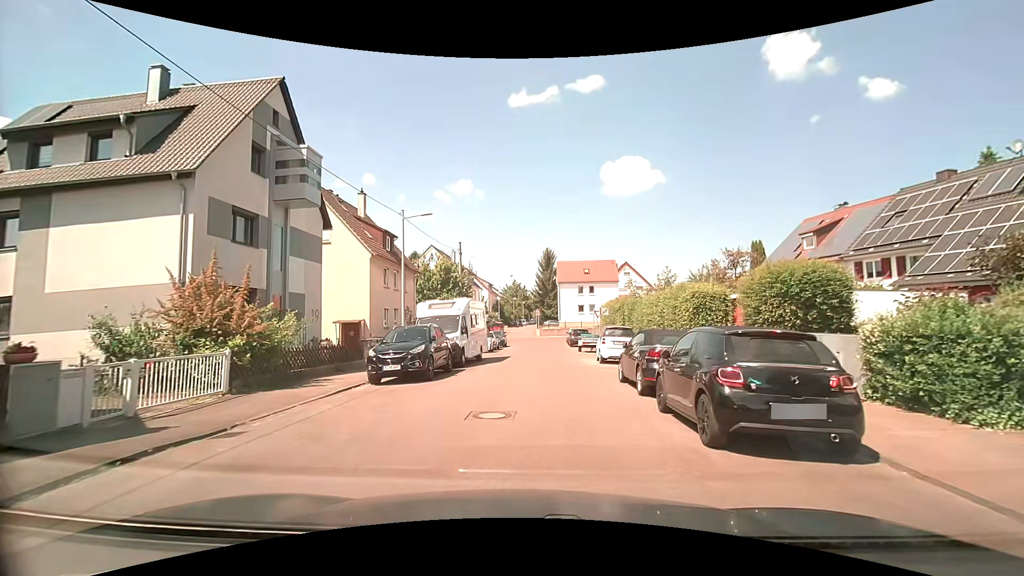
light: Day
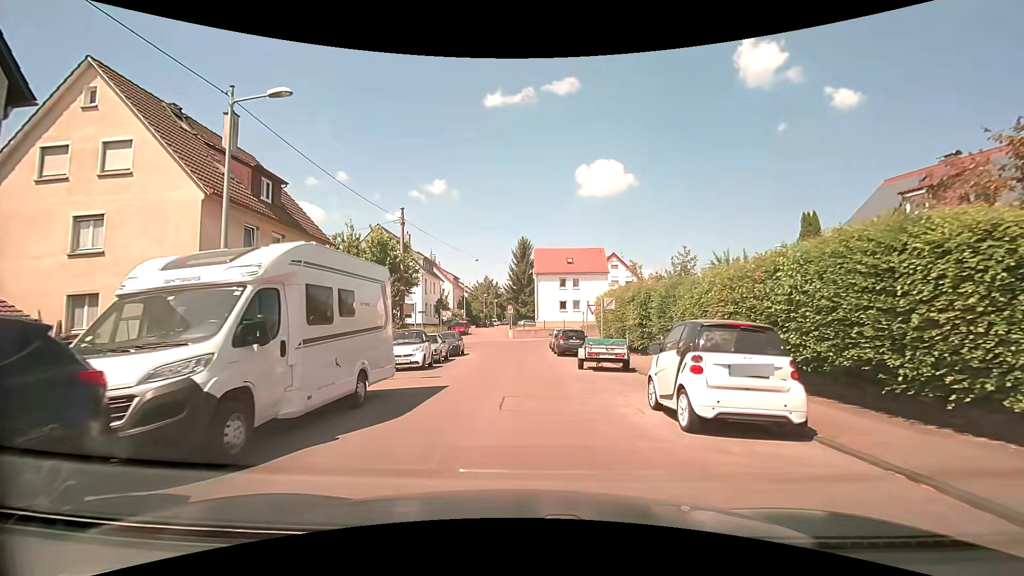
(+0.4, +13.8) m; +3°
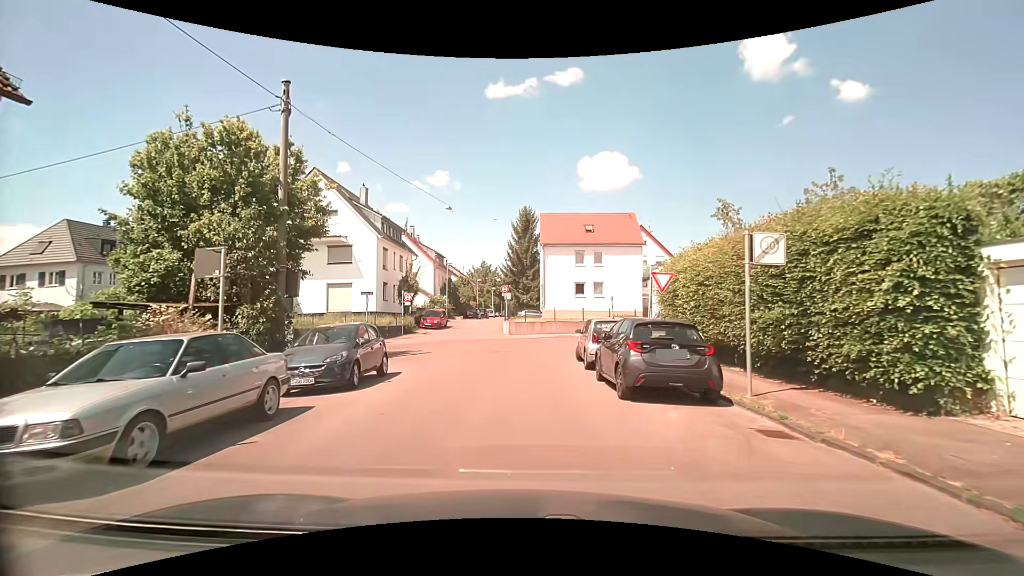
(-0.1, +17.5) m; -1°
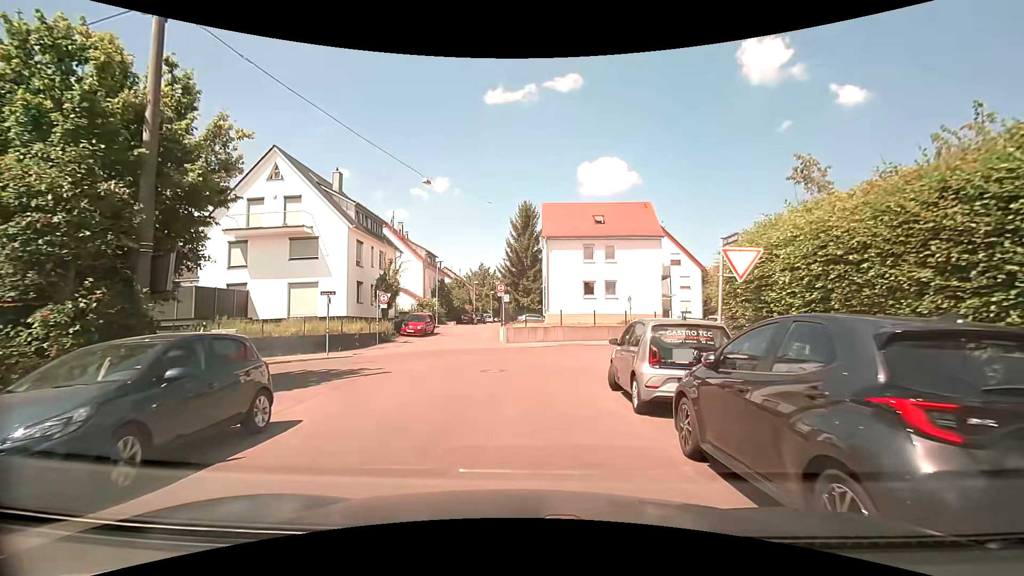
(0.0, +6.3) m; +1°
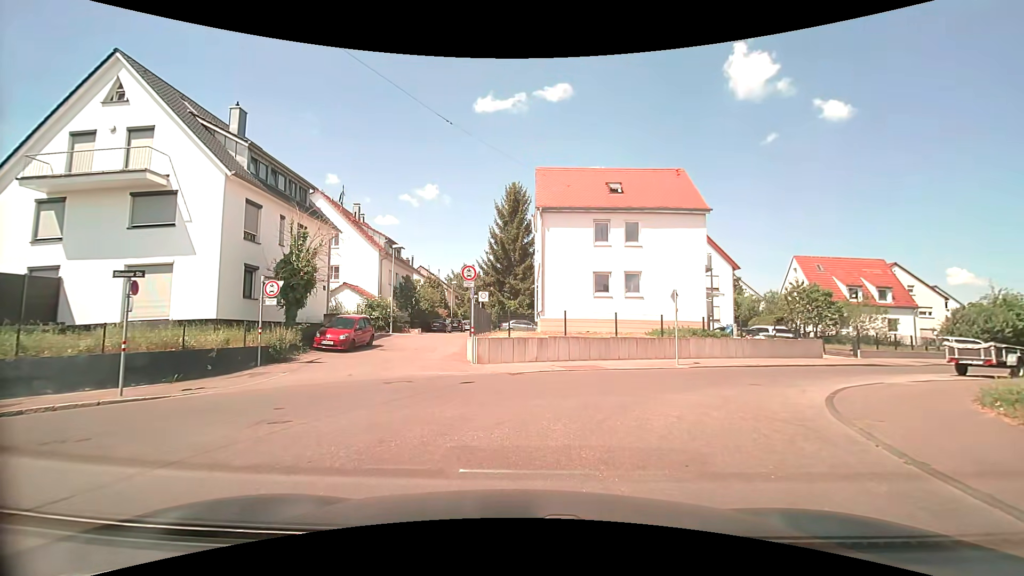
(0.0, +11.7) m; +1°
